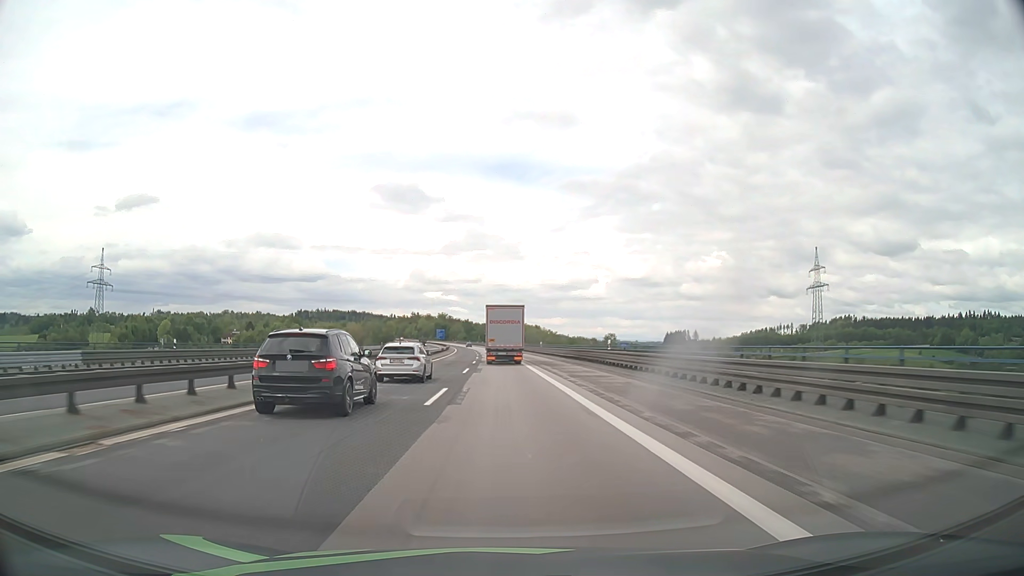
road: motorway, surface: asphalt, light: Day
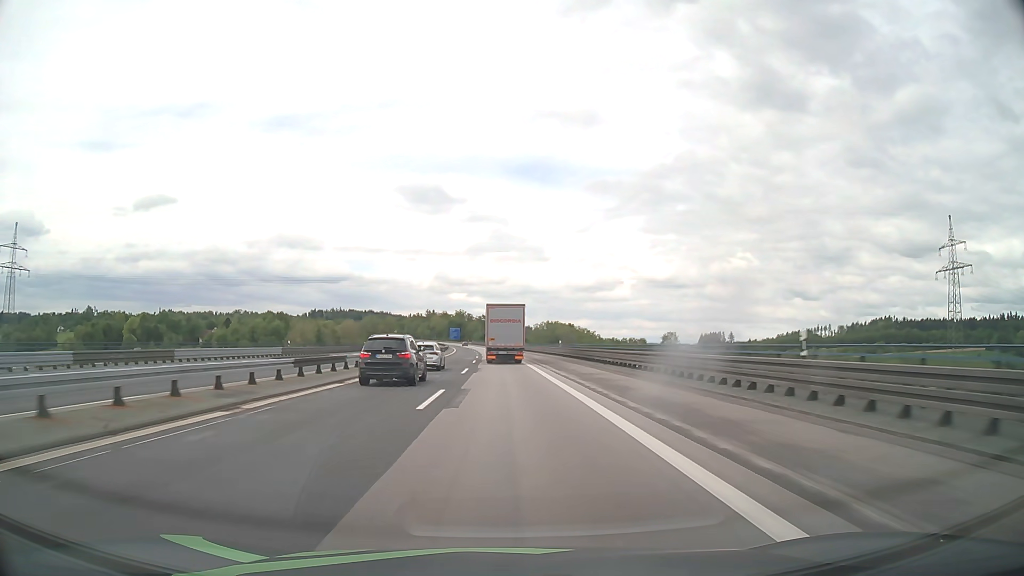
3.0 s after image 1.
(-1.1, +74.0) m; -2°
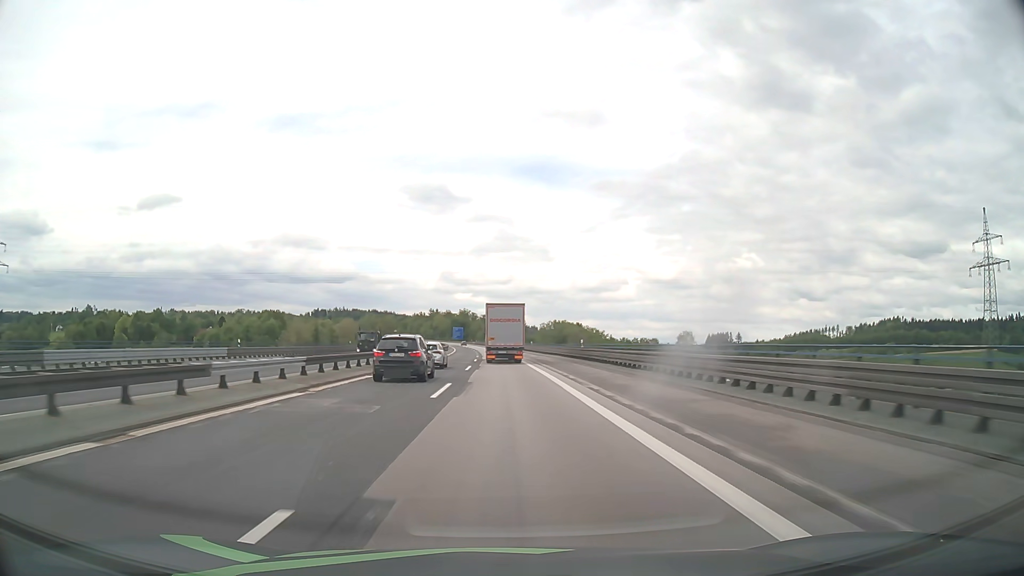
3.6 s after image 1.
(-0.1, +14.9) m; -1°
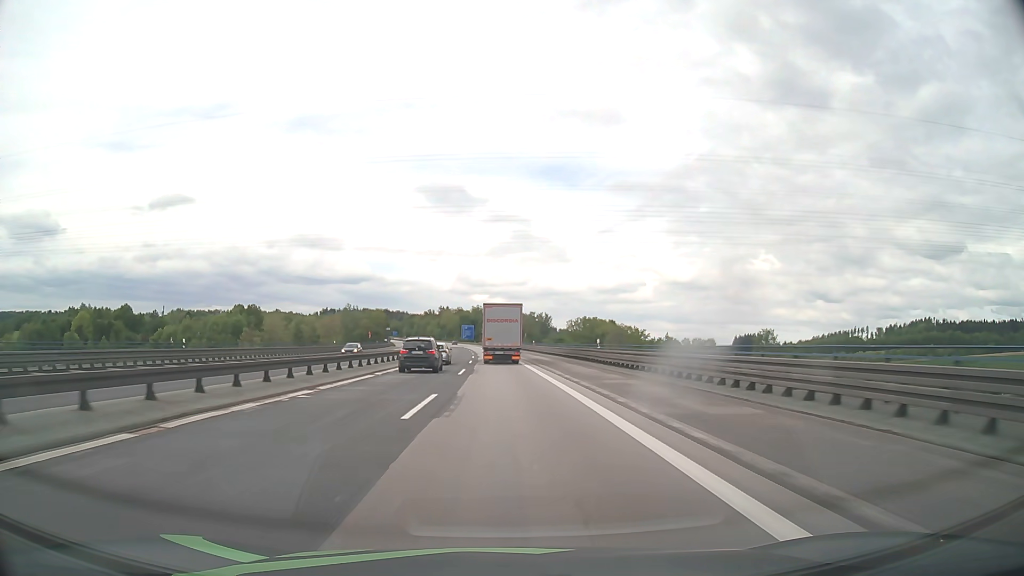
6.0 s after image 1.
(-0.7, +59.4) m; -1°
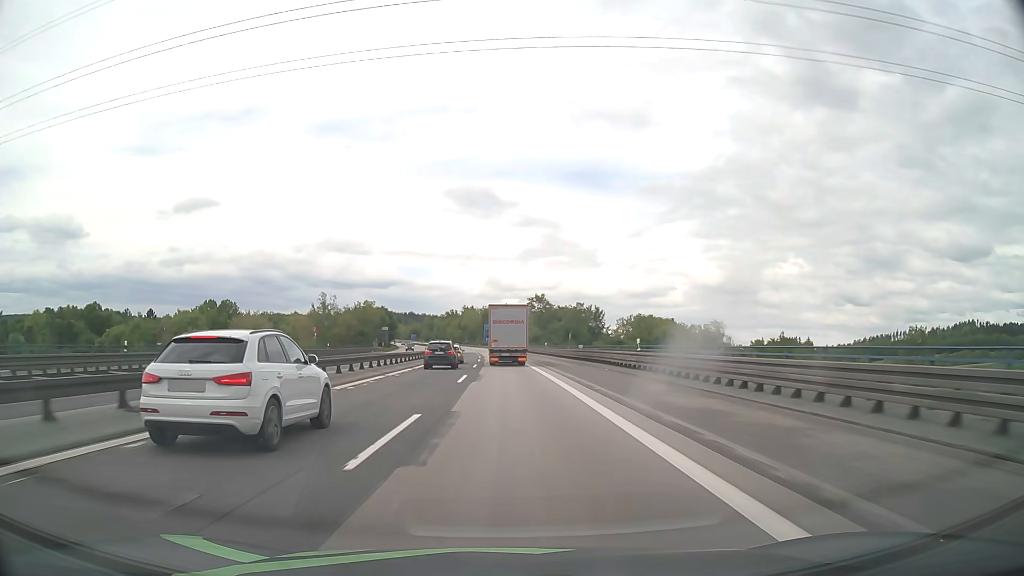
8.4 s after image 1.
(-1.1, +59.4) m; -3°
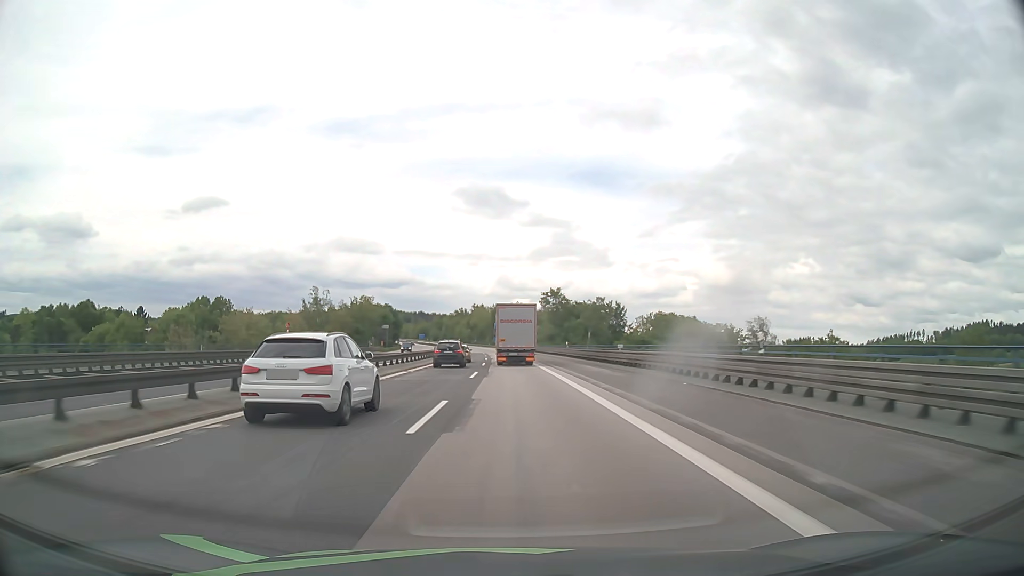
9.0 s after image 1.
(-0.1, +15.2) m; -1°
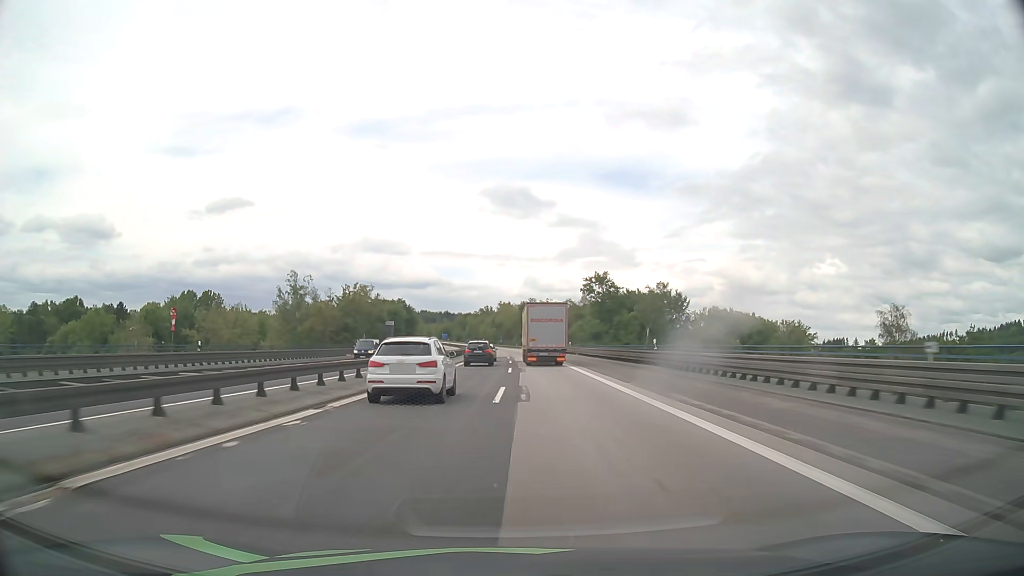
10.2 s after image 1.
(-0.7, +30.6) m; -3°
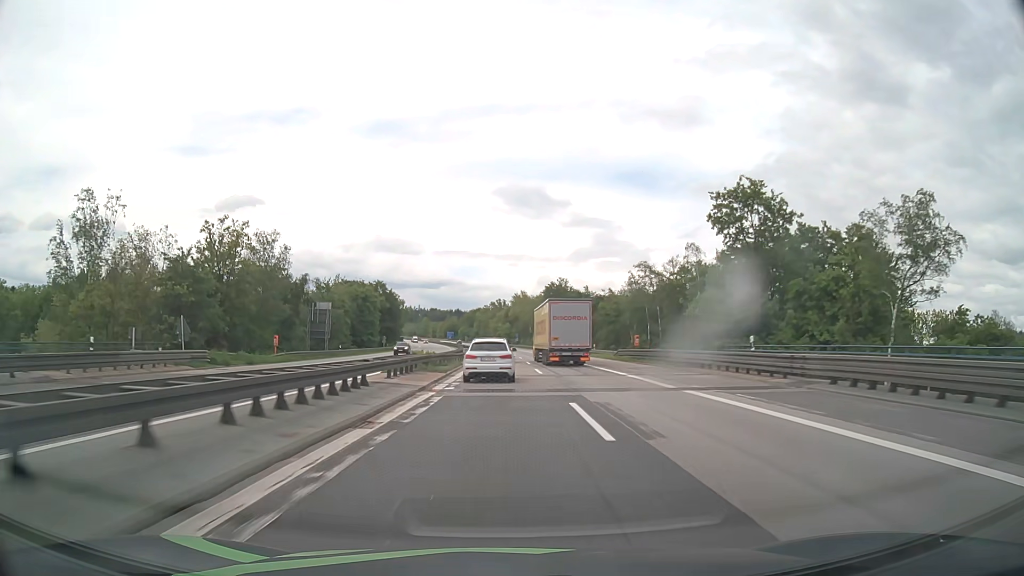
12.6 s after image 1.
(-0.9, +61.2) m; -1°
(0, +10) (0, +20) (0, +30) (0, +40) (0, +50) (-1, +60) (-1, +70) (-1, +80) (-1, +90) (-2, +100) m
